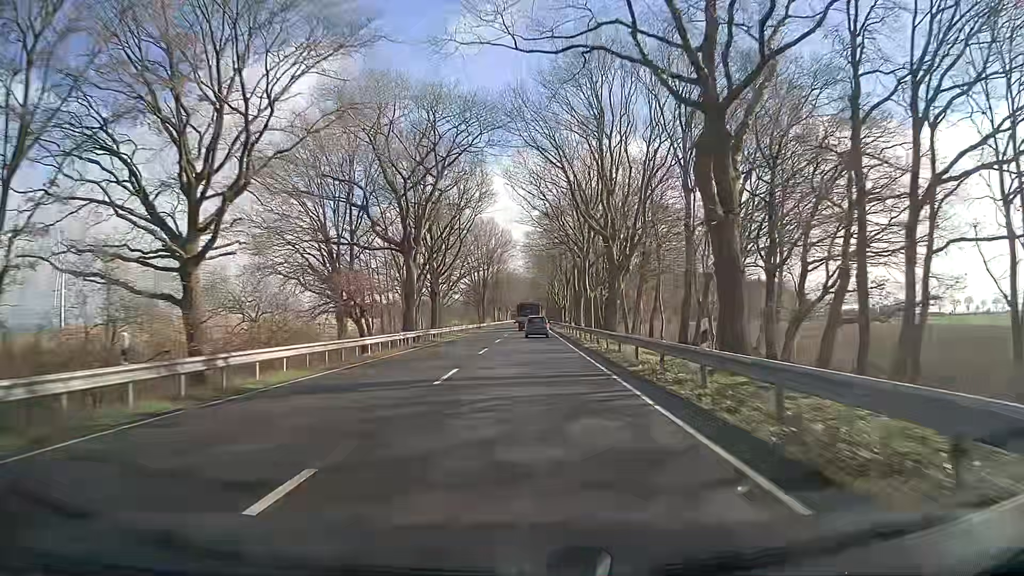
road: primary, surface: asphalt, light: Day
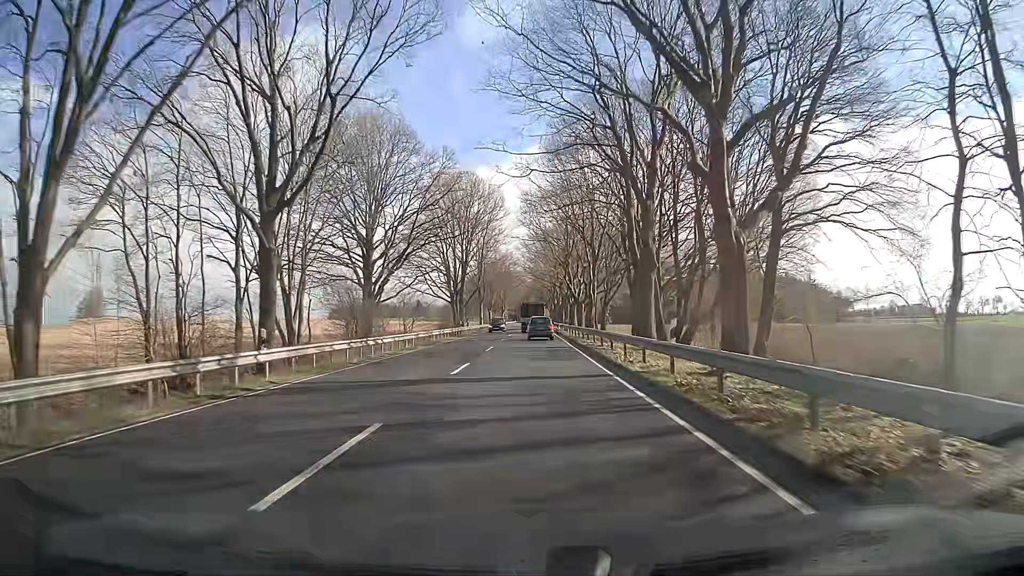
(-0.1, +45.3) m; 0°
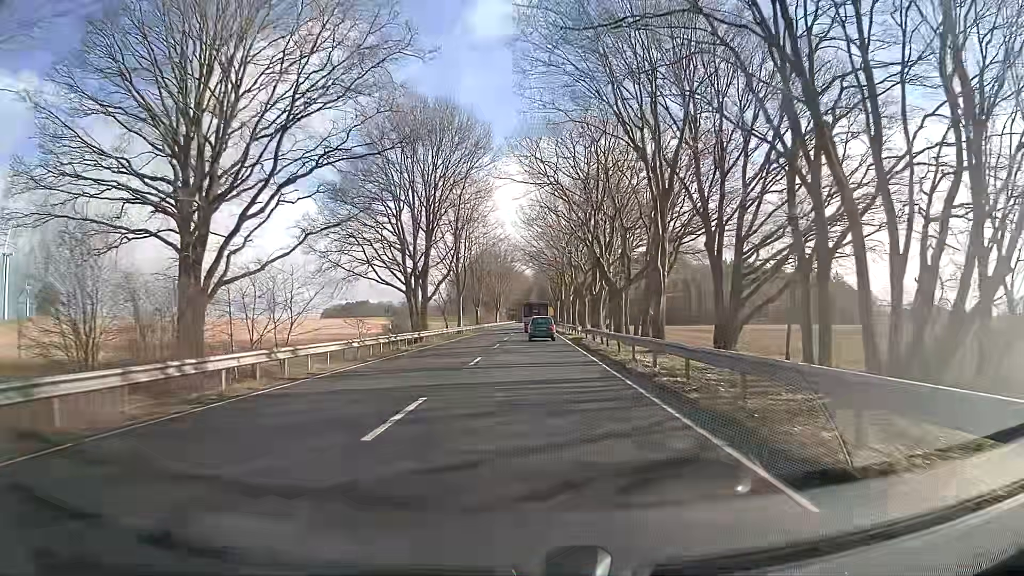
(-0.3, +33.2) m; 0°
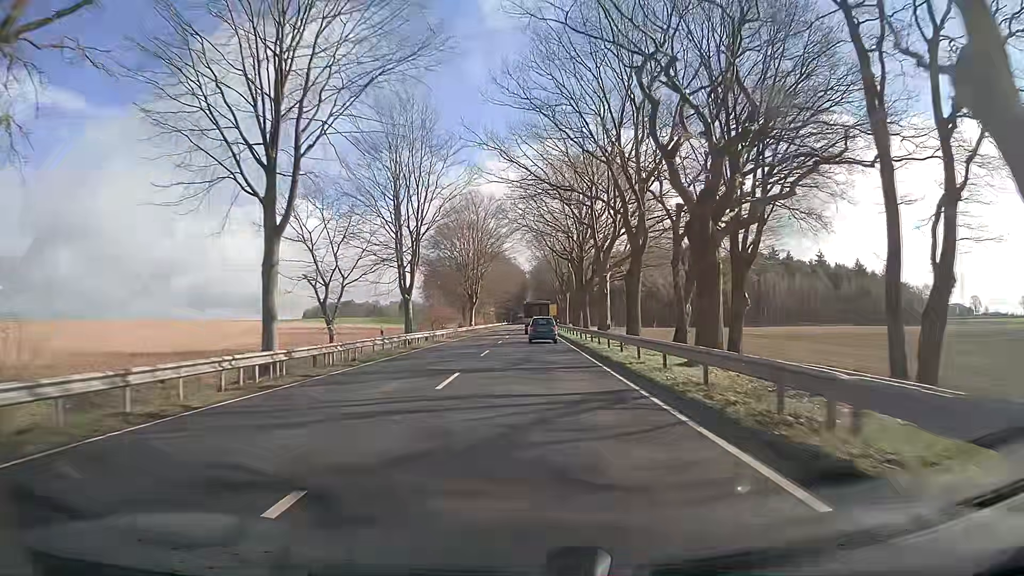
(-0.2, +54.4) m; 0°
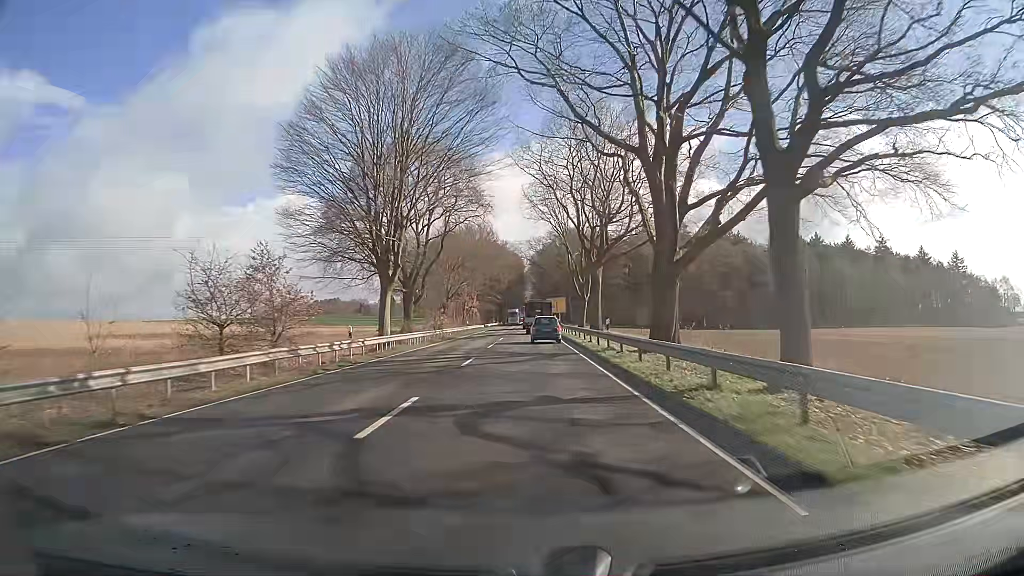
(+0.5, +53.6) m; +1°
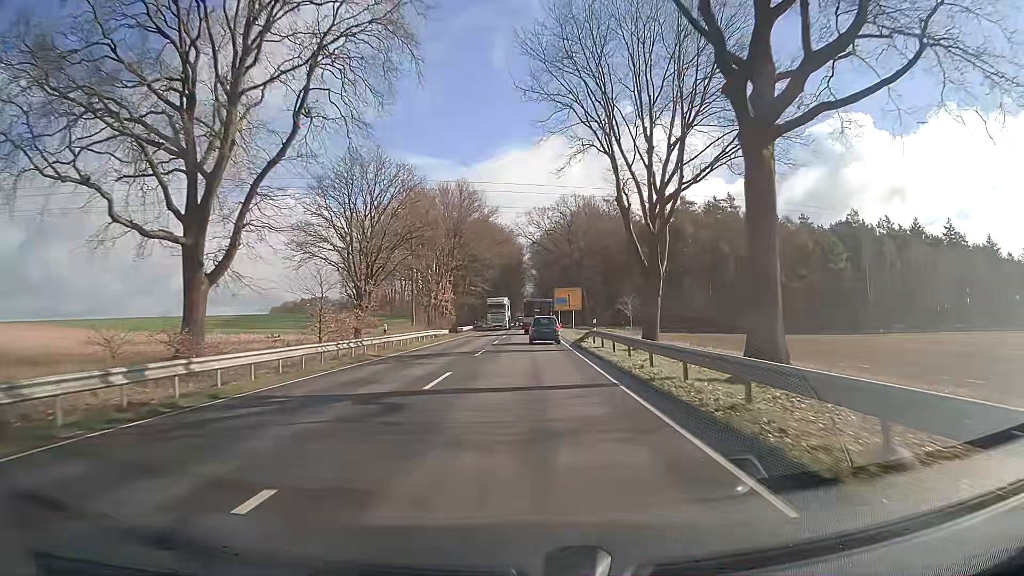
(-0.2, +42.5) m; 0°
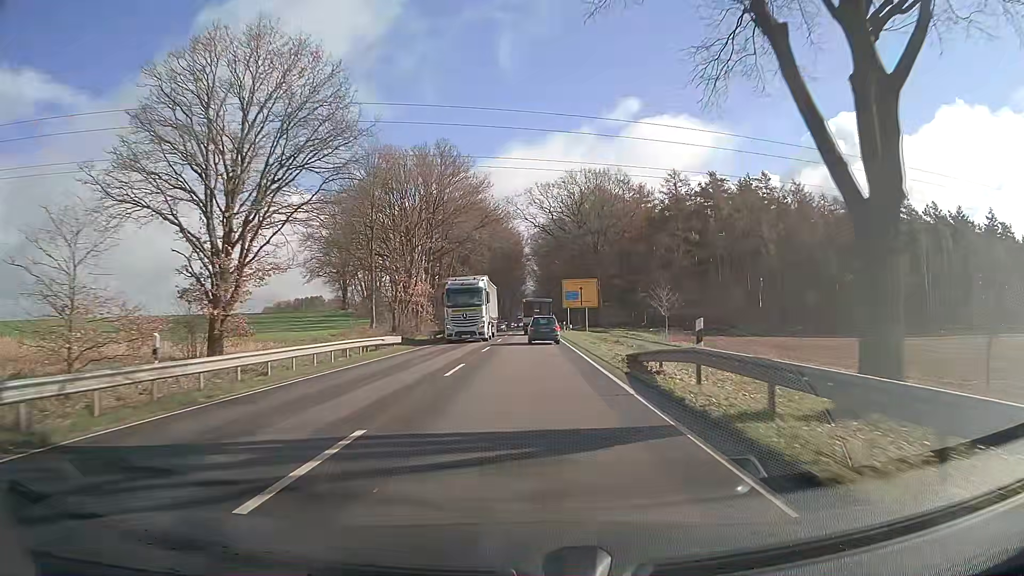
(-0.1, +21.1) m; 0°
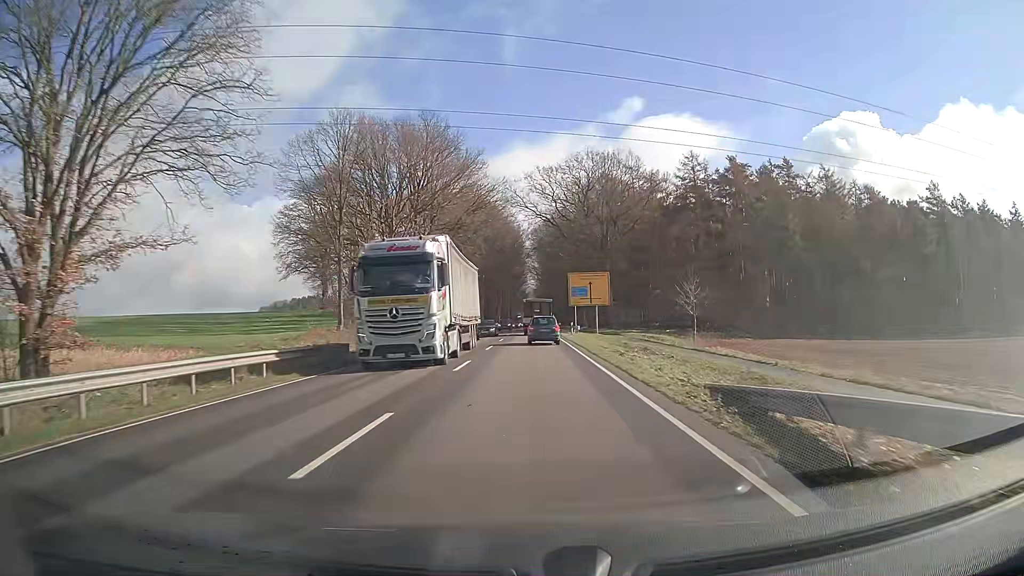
(0.0, +10.5) m; -1°
(0, +10) (0, +20) (0, +30) (0, +40) (0, +50) (0, +60) (0, +70) (+1, +80) (+1, +90) (+1, +100) m
